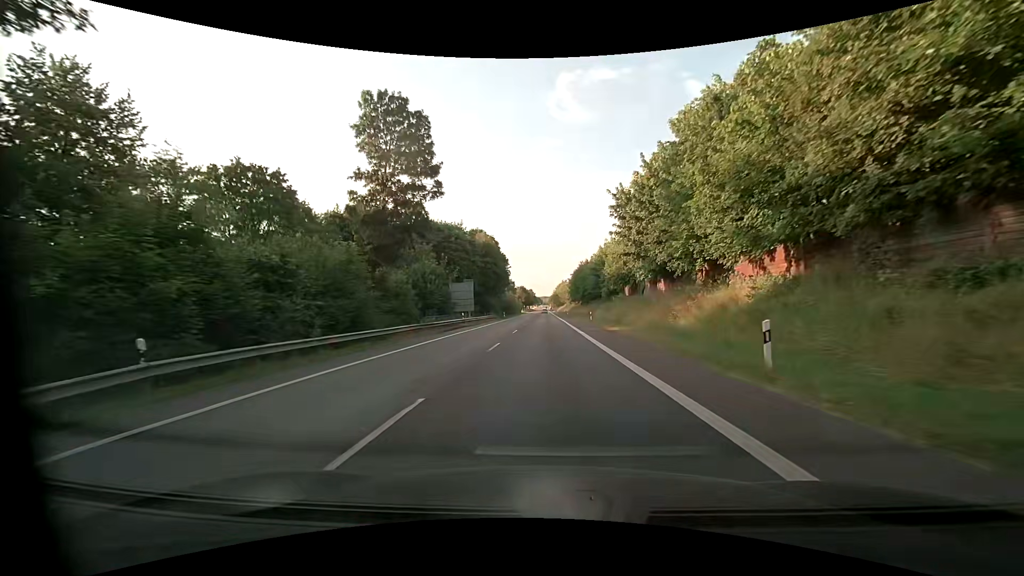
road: primary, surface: asphalt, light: Day
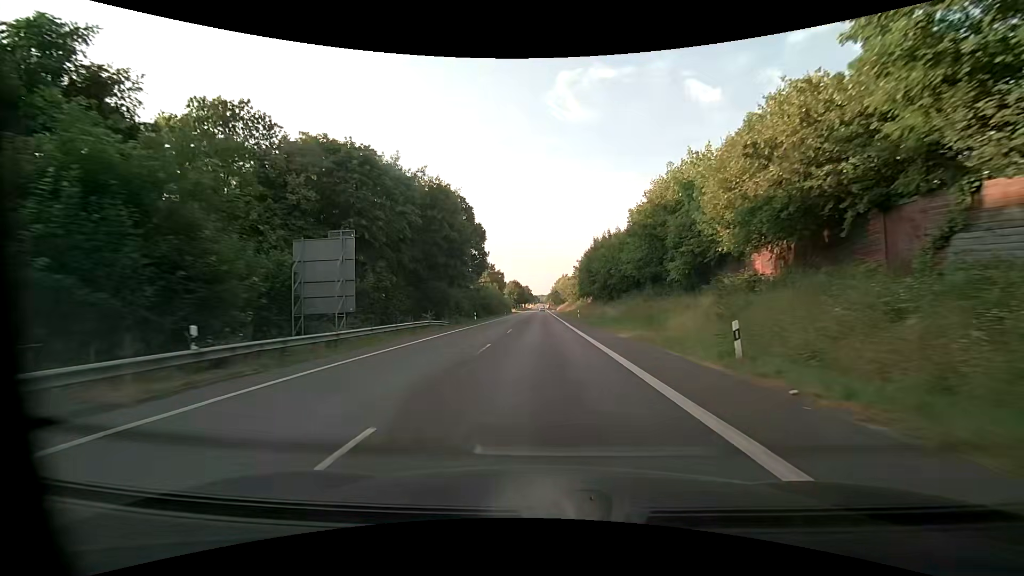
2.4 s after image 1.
(0.0, +38.8) m; 0°
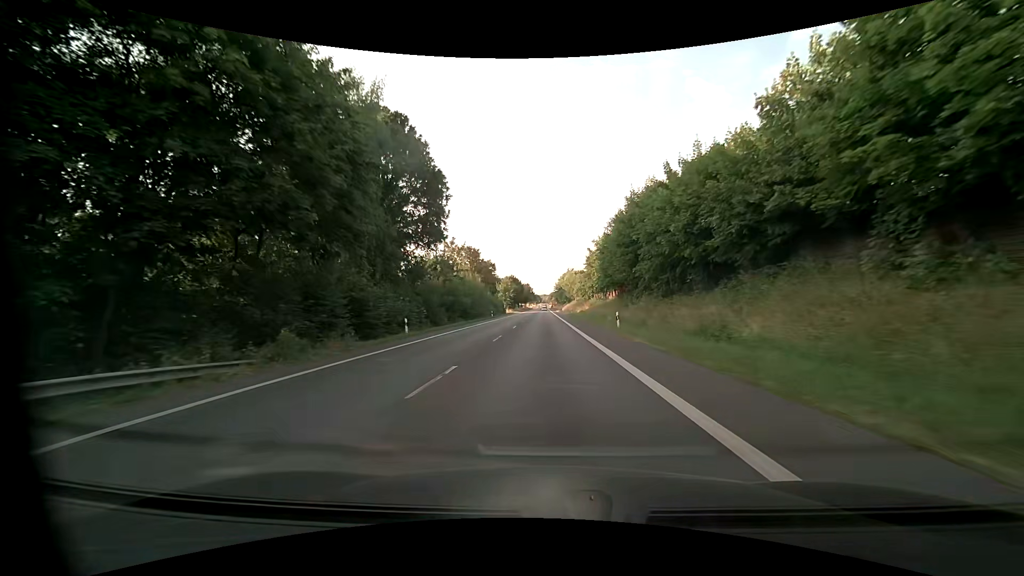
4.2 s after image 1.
(0.0, +31.0) m; 0°
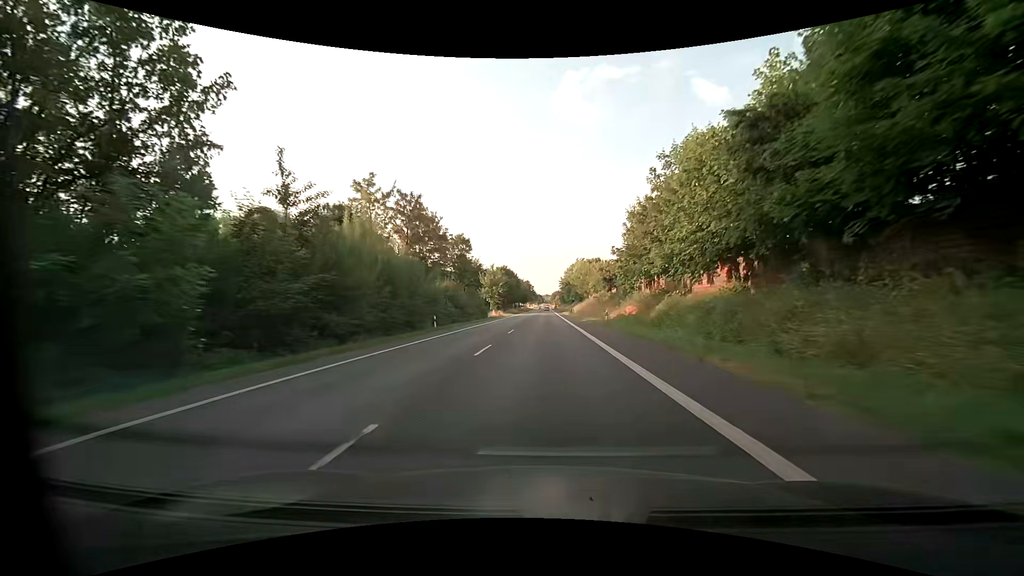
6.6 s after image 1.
(-0.4, +42.3) m; -1°
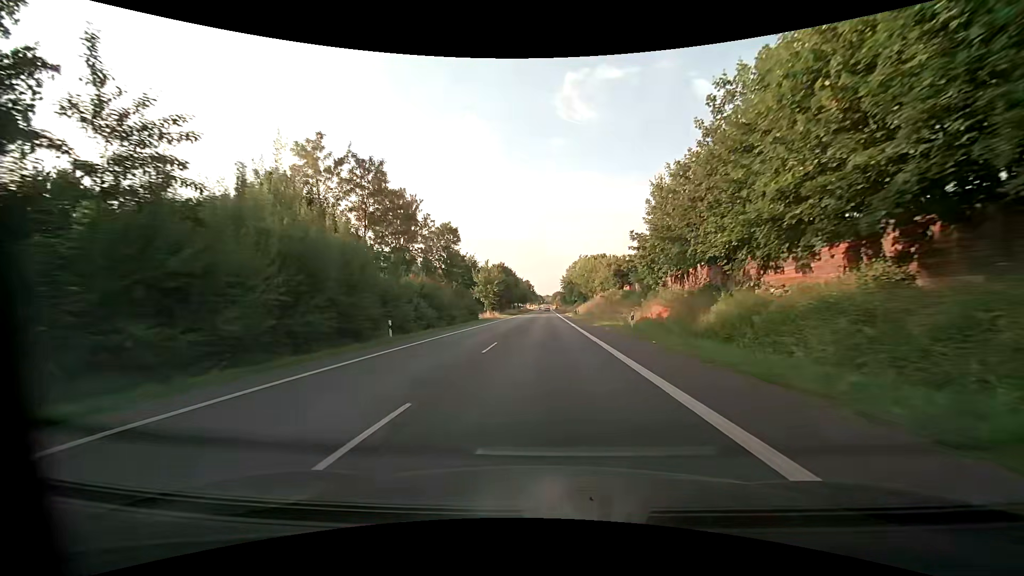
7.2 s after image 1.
(0.0, +10.8) m; 0°
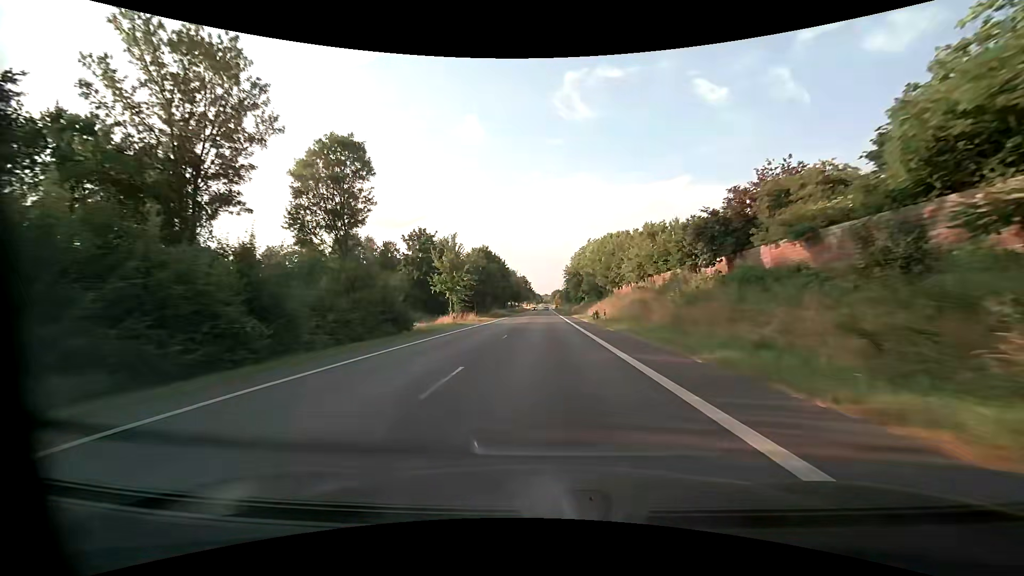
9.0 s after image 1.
(+0.2, +32.9) m; +1°
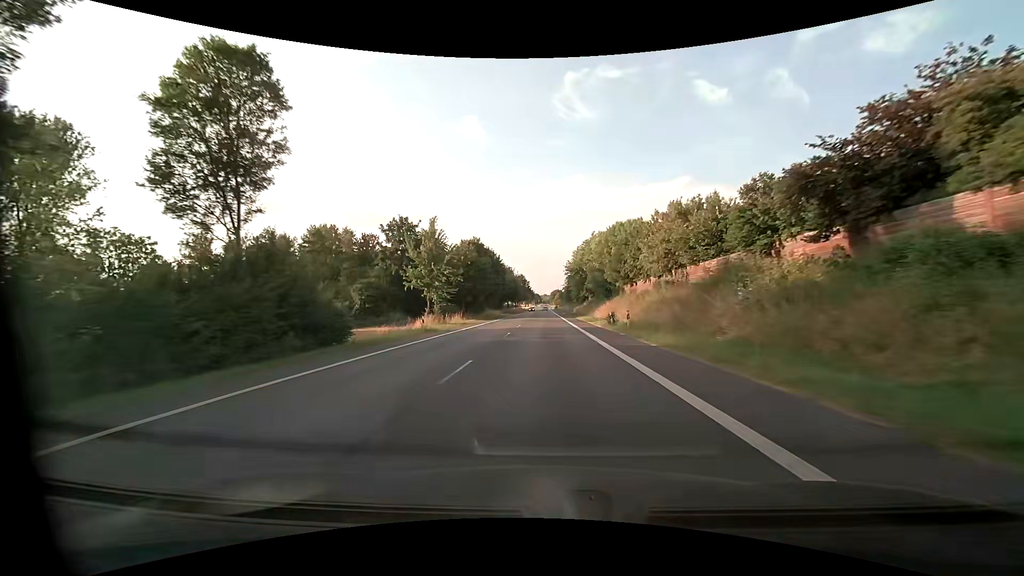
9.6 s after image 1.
(0.0, +11.1) m; 0°
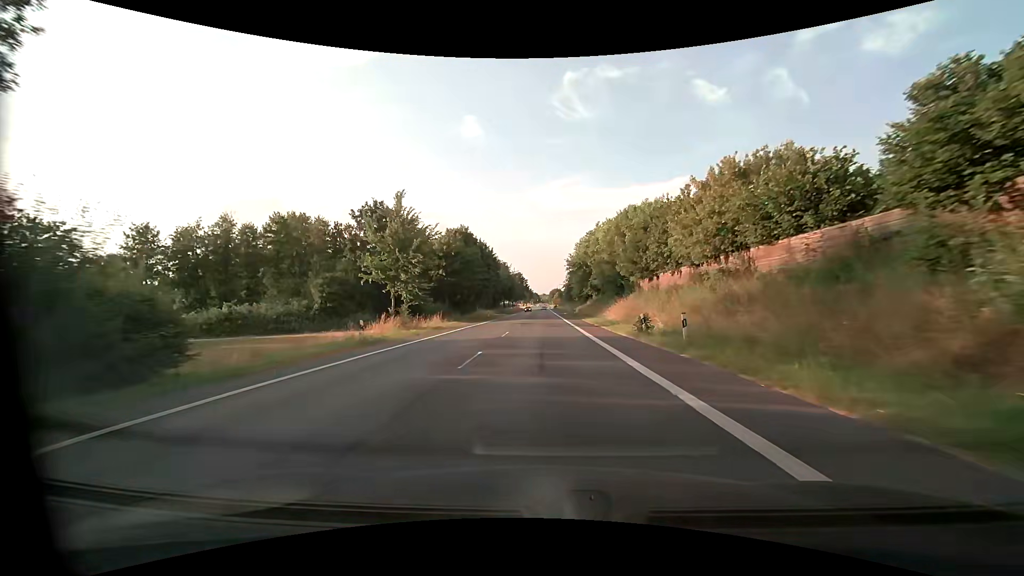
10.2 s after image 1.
(-0.1, +11.1) m; 0°
(0, +10) (0, +20) (0, +30) (0, +40) (0, +50) (0, +60) (0, +70) (0, +80) (0, +90) (0, +100) m
